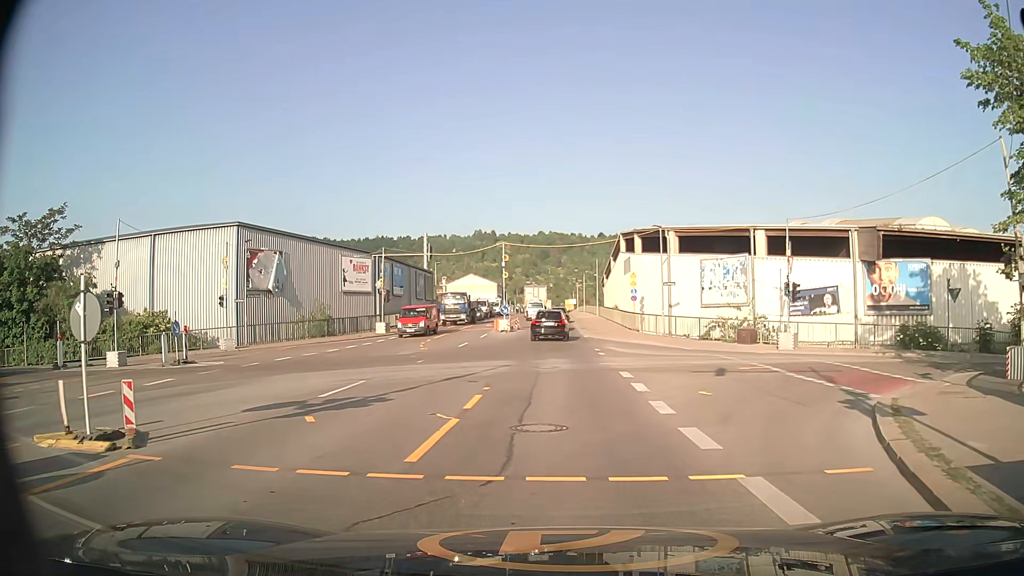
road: secondary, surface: asphalt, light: Day
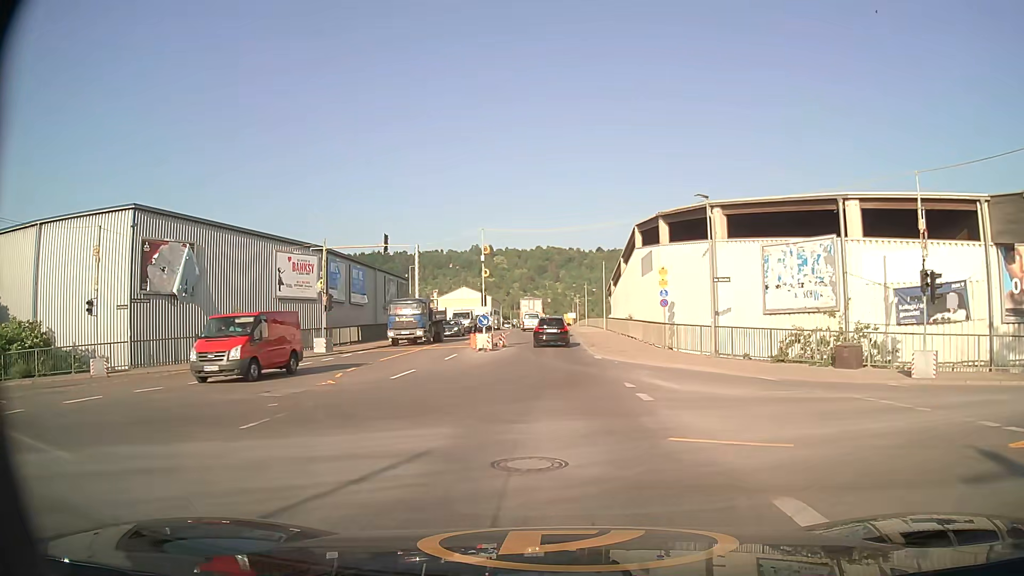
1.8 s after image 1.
(0.0, +13.1) m; 0°
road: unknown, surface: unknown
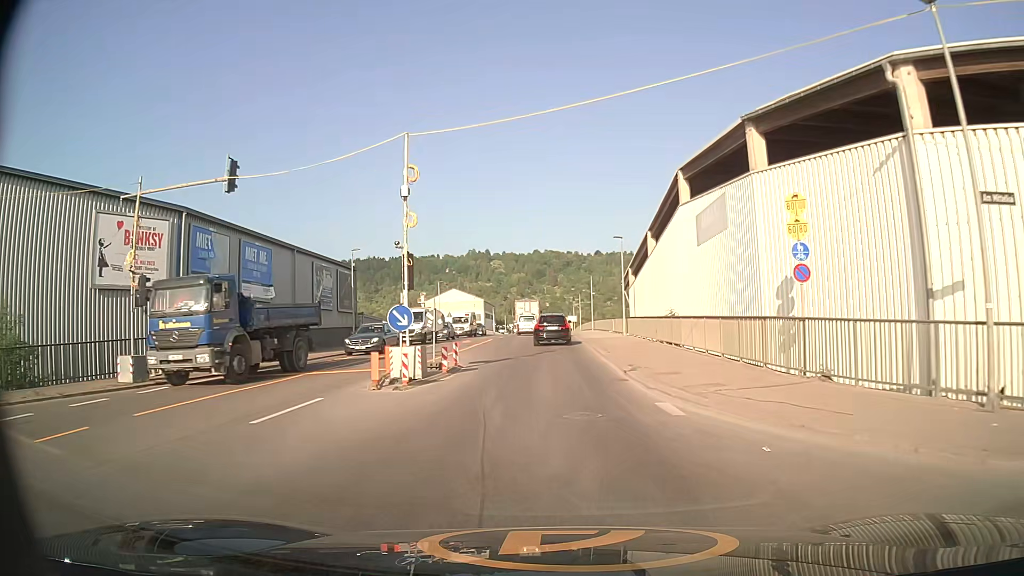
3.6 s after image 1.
(-0.1, +18.1) m; 0°
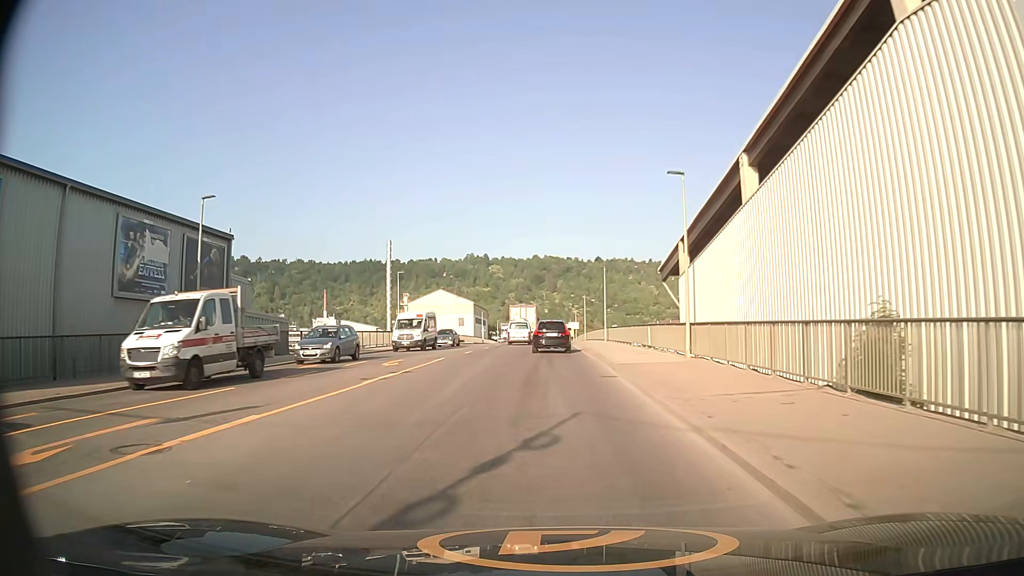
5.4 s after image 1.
(-0.1, +20.9) m; 0°
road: secondary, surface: asphalt
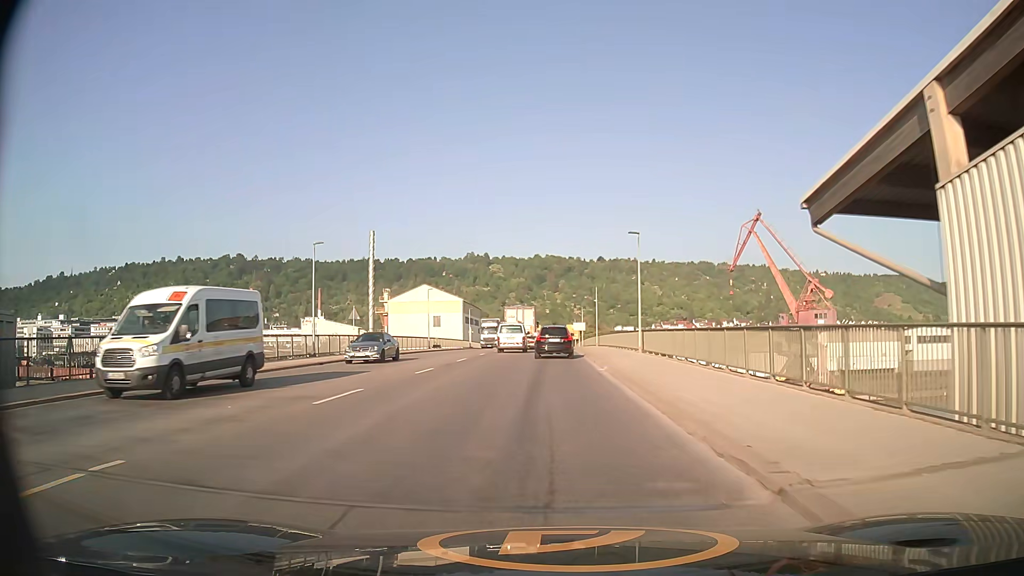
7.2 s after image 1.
(-0.1, +21.8) m; 0°
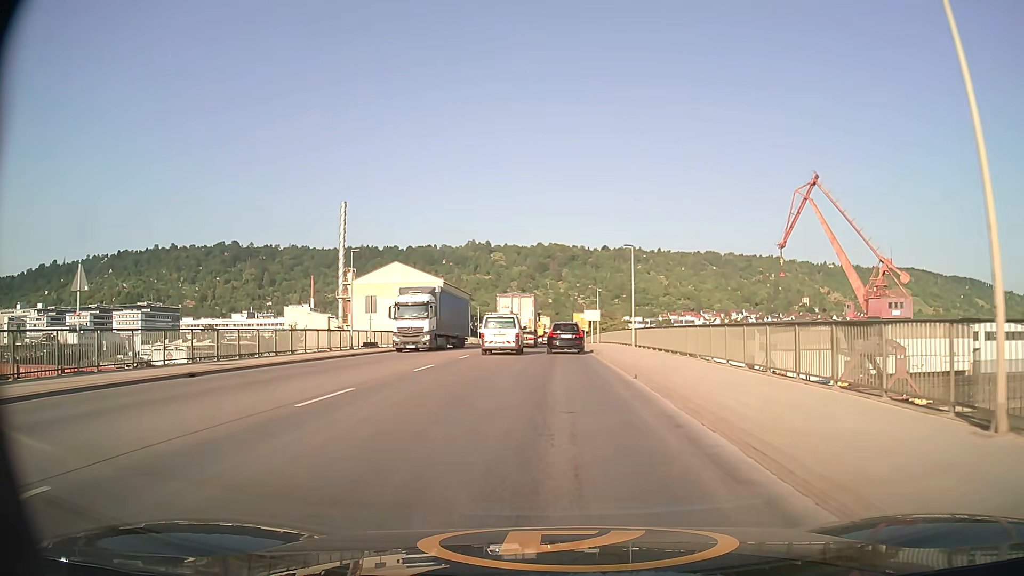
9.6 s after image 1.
(-0.1, +29.2) m; 0°
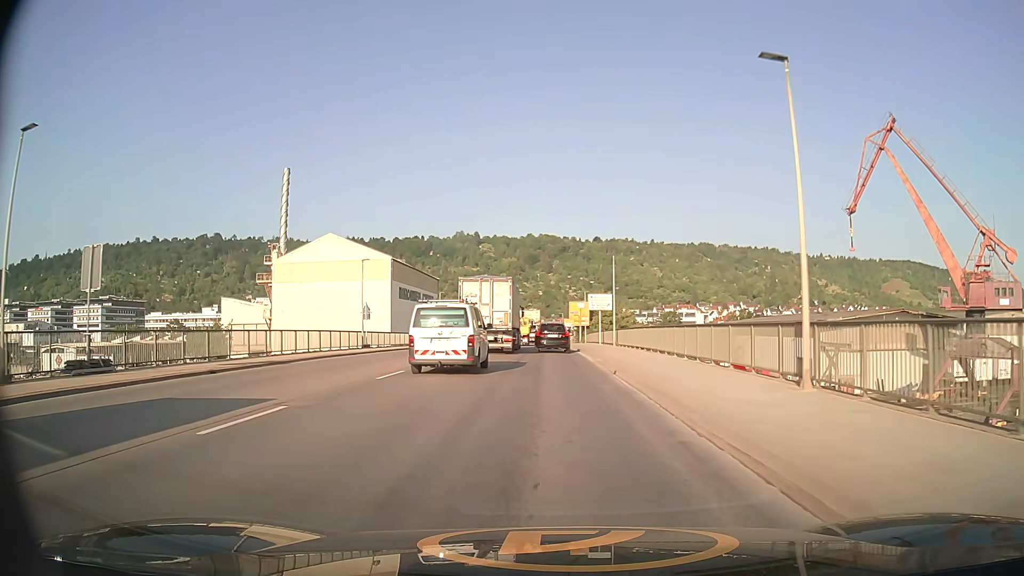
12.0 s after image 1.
(+0.2, +30.1) m; +1°
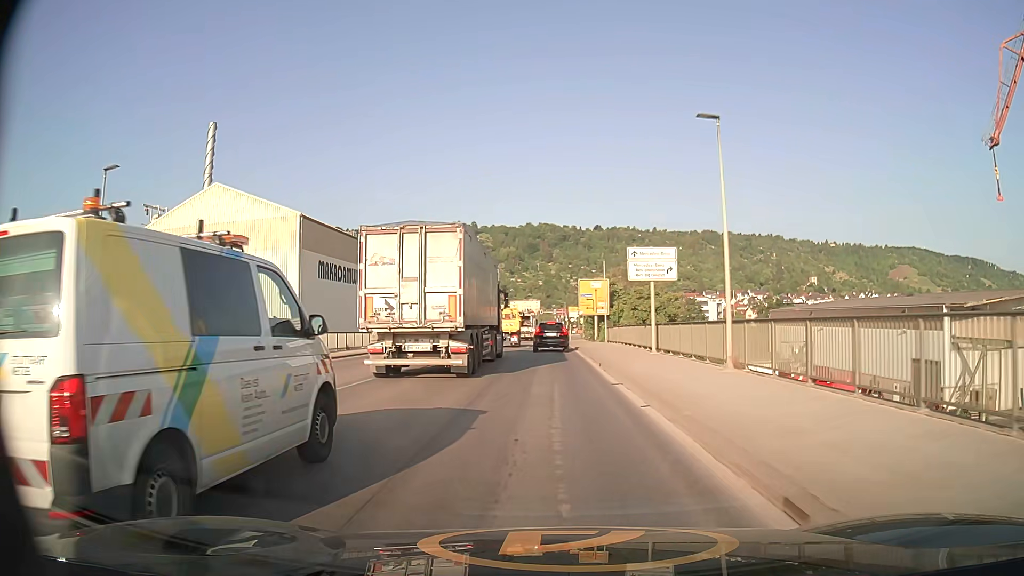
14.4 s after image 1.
(+0.1, +30.3) m; 0°
(0, +10) (0, +20) (0, +30) (0, +40) (0, +50) (0, +60) (0, +70) (0, +80) (0, +90) (0, +100) m
